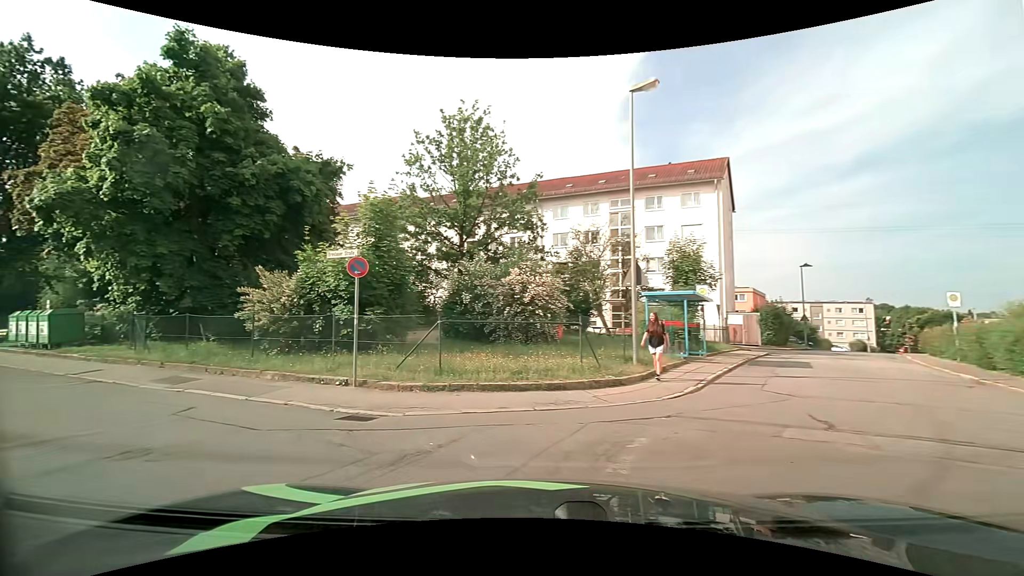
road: residential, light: Day
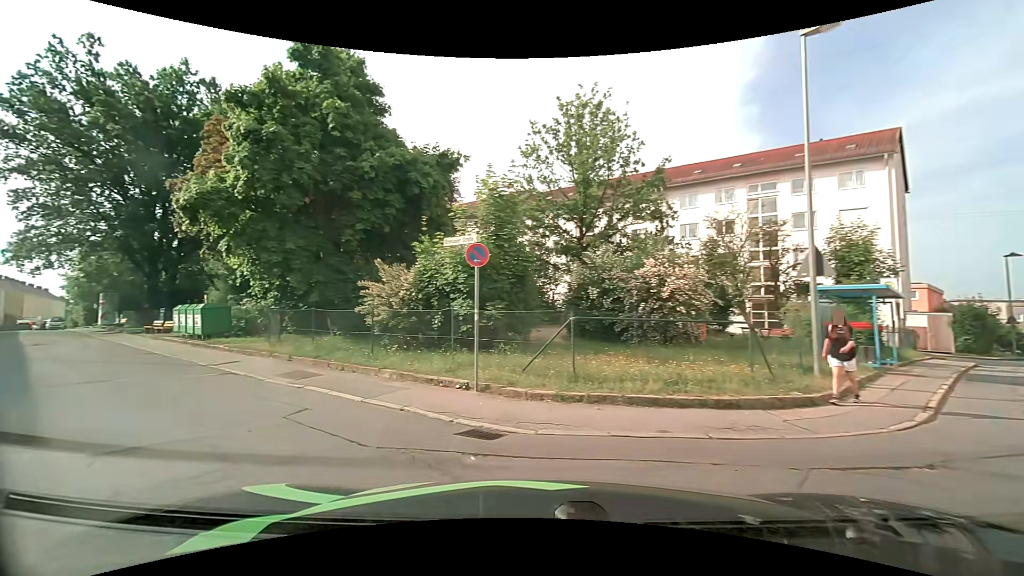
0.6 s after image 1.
(-0.2, +1.8) m; -13°
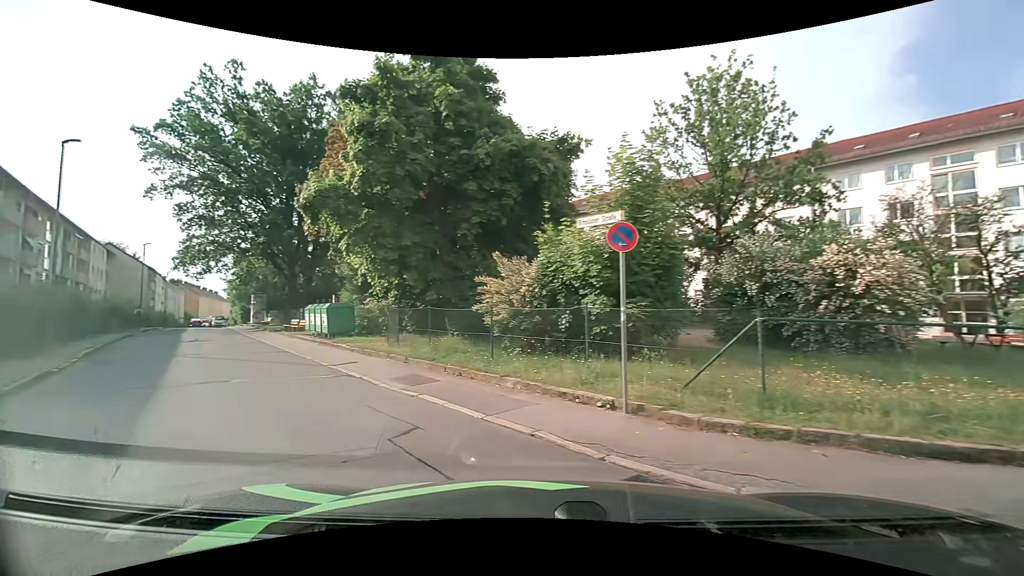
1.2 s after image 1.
(-0.2, +1.9) m; -13°
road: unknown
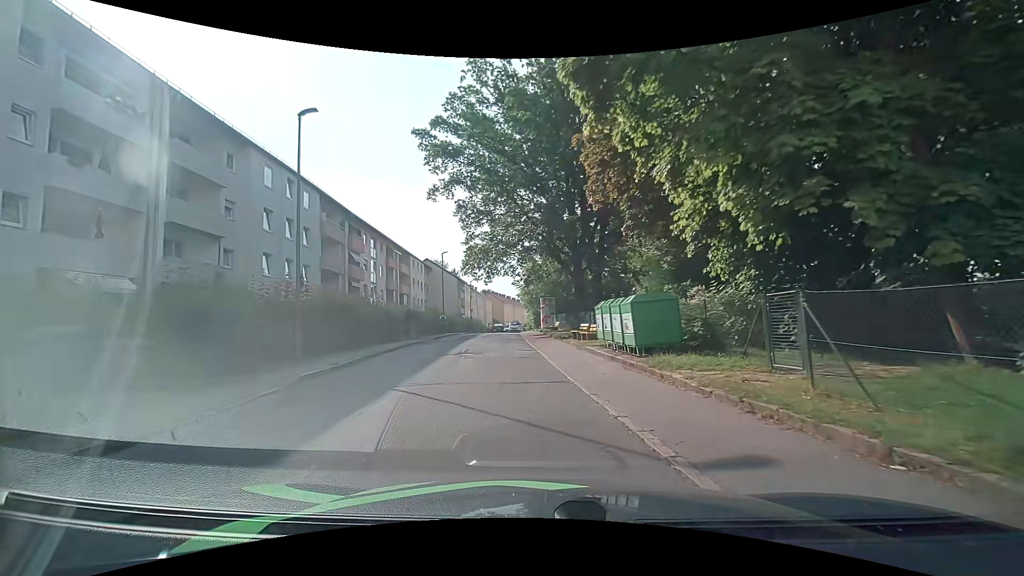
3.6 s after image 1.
(-3.4, +9.5) m; -32°
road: residential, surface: asphalt
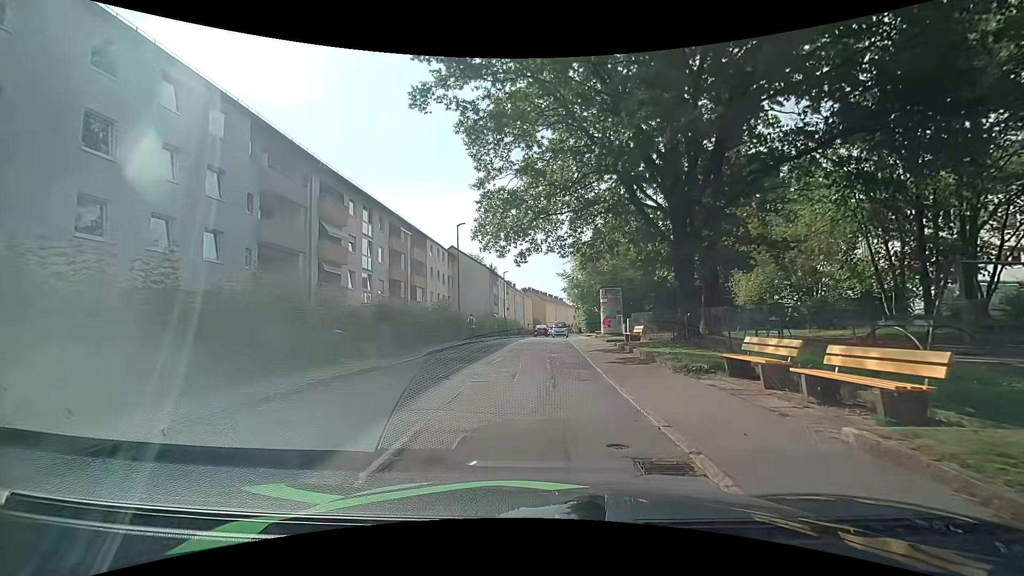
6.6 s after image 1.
(-1.0, +15.4) m; -5°
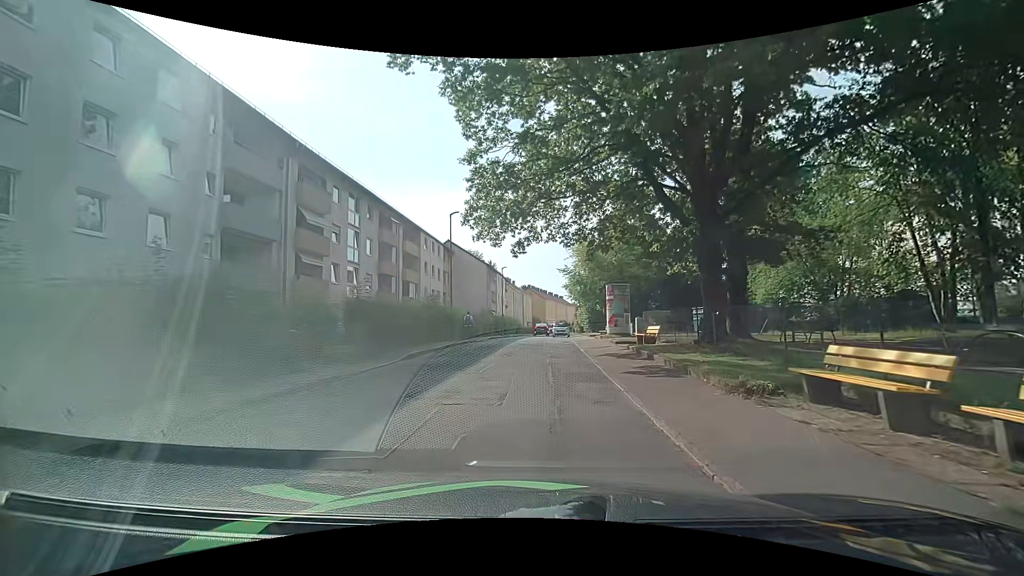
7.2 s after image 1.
(0.0, +2.9) m; -1°
